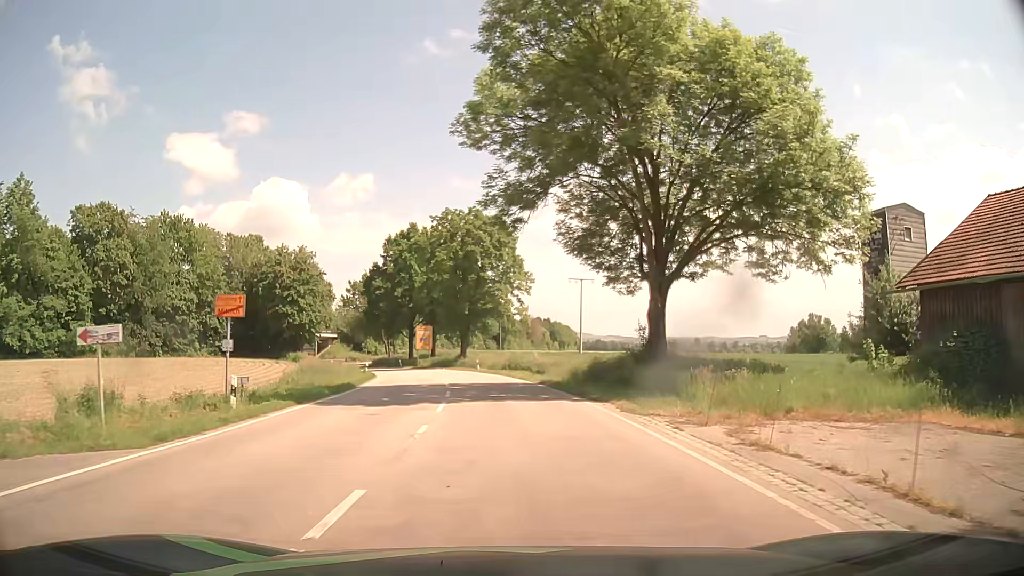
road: tertiary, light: Day
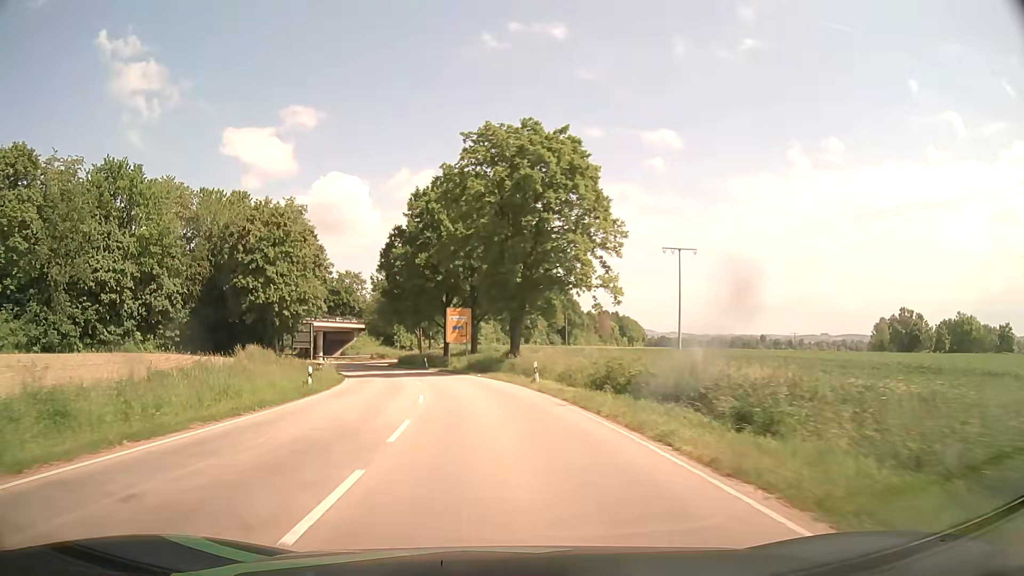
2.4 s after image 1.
(-1.1, +29.3) m; -6°
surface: asphalt
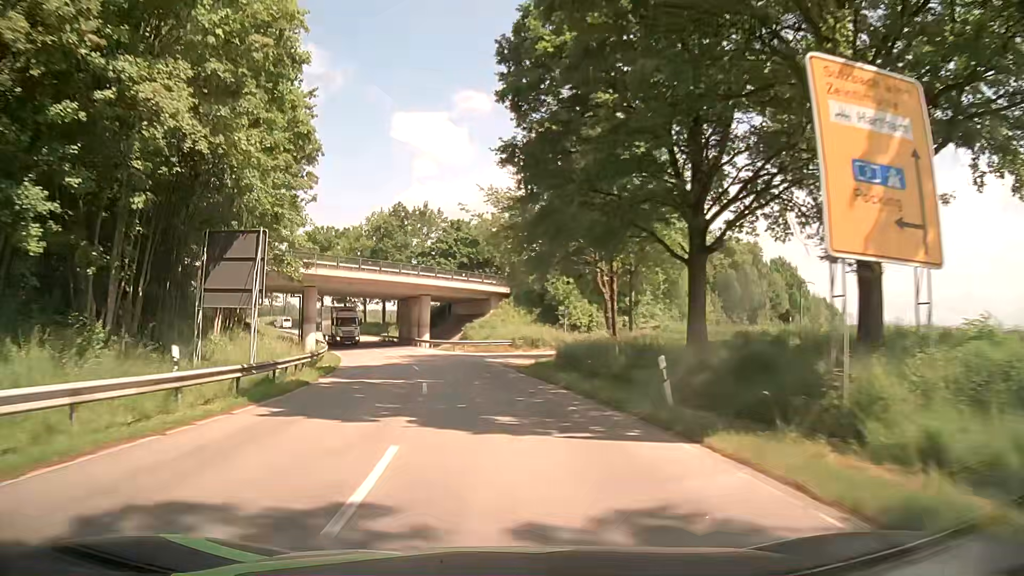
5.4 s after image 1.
(-6.6, +50.1) m; -15°
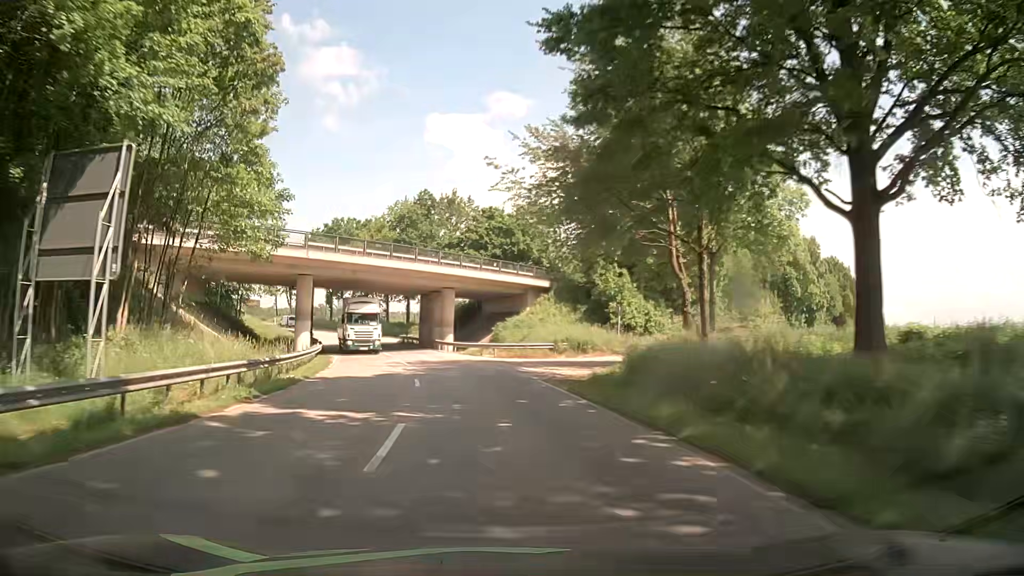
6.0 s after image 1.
(-0.3, +10.6) m; -3°
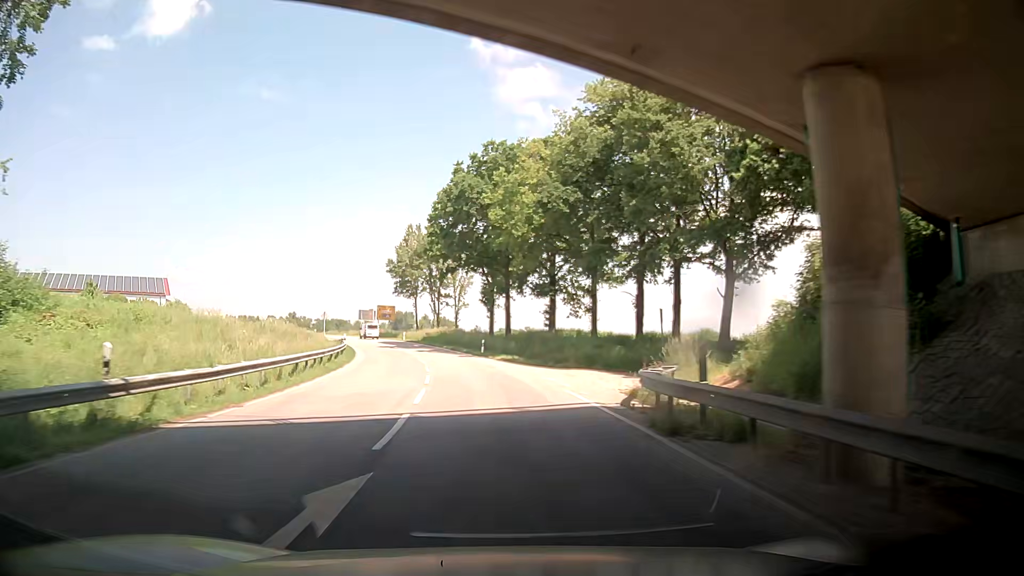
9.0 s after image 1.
(-8.4, +54.0) m; -18°
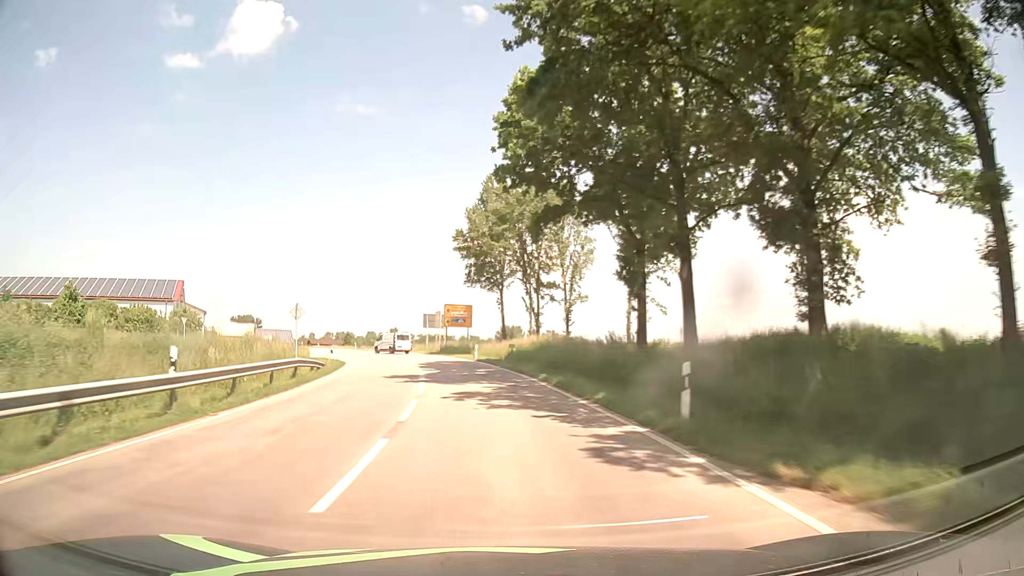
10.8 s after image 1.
(-2.3, +34.4) m; -9°
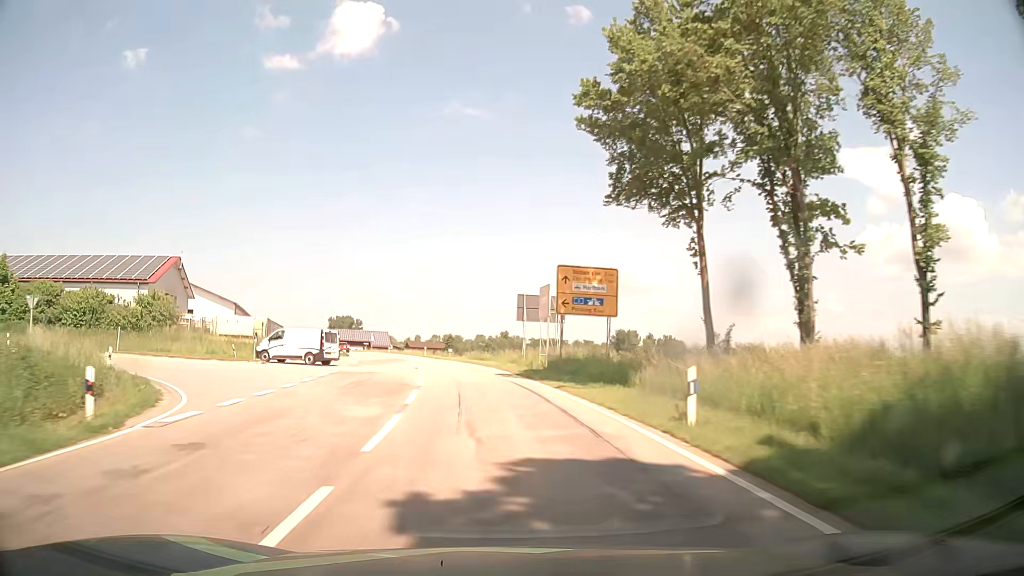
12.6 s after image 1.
(-2.9, +34.5) m; -9°
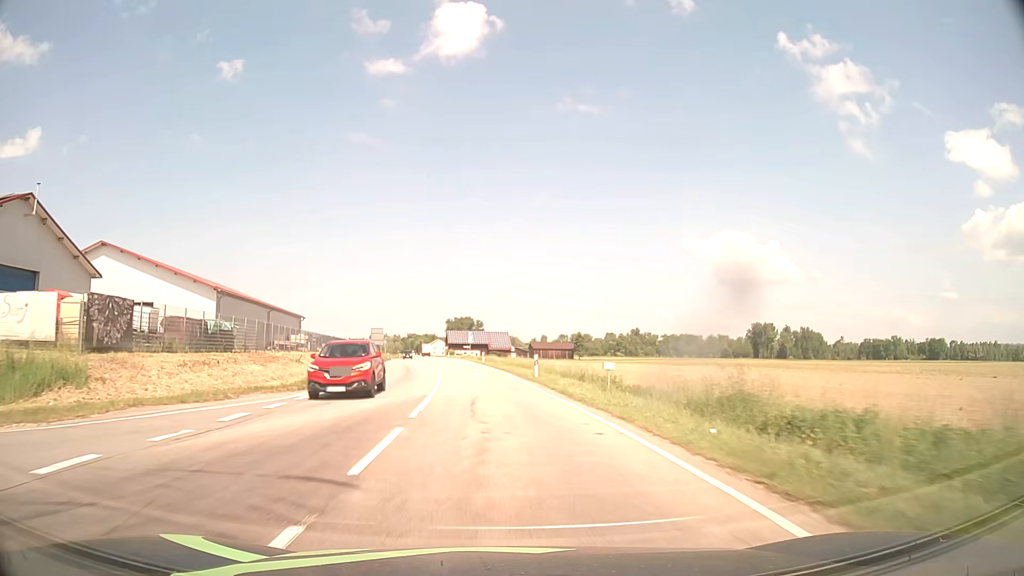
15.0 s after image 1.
(-4.2, +44.3) m; -11°
(0, +10) (-1, +20) (-1, +30) (-3, +40) (-4, +50) (-5, +60) (-6, +70) (-7, +80) (-8, +90) (-9, +100) m
